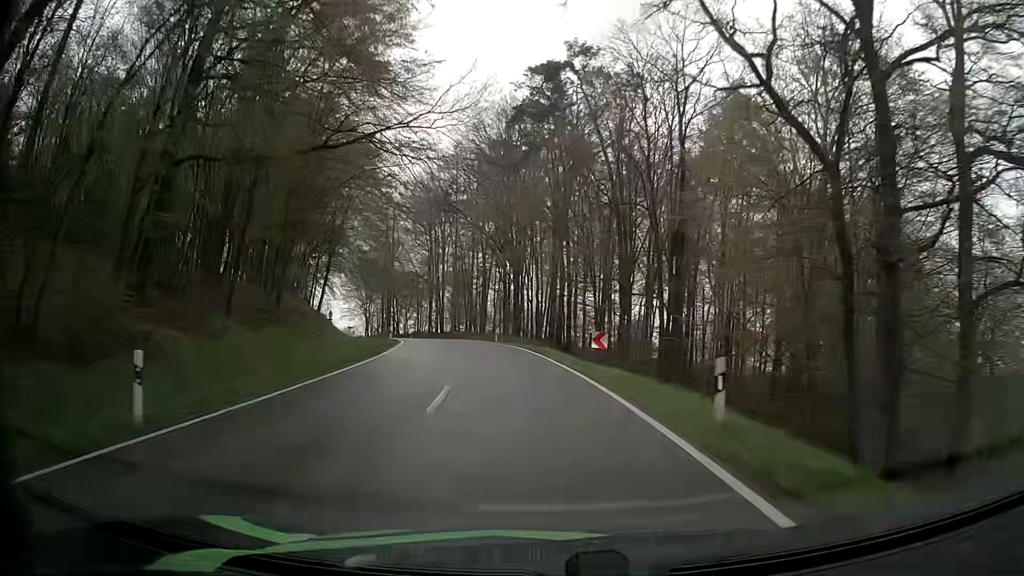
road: tertiary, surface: asphalt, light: Day
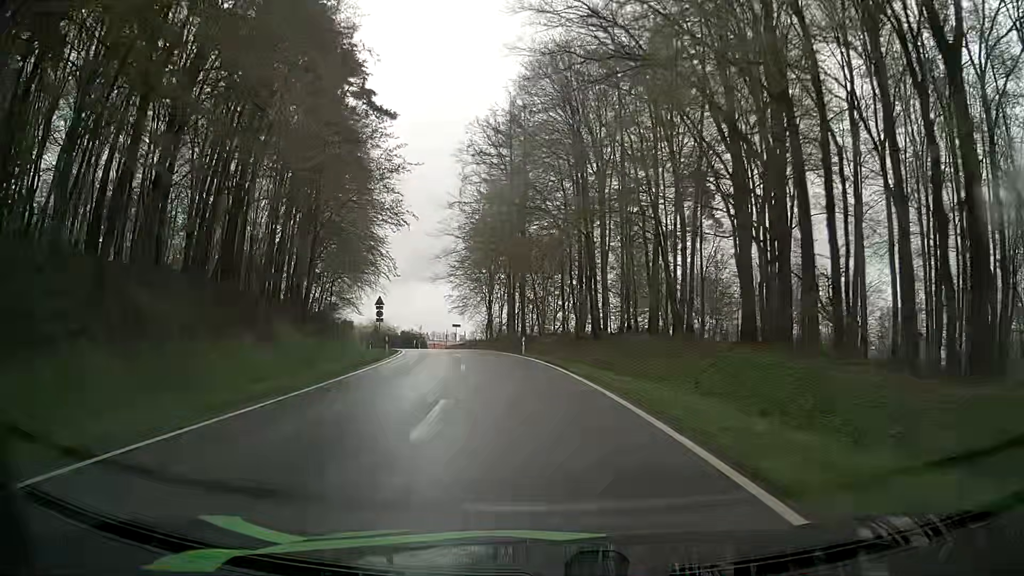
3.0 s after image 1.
(-6.4, +52.1) m; -15°
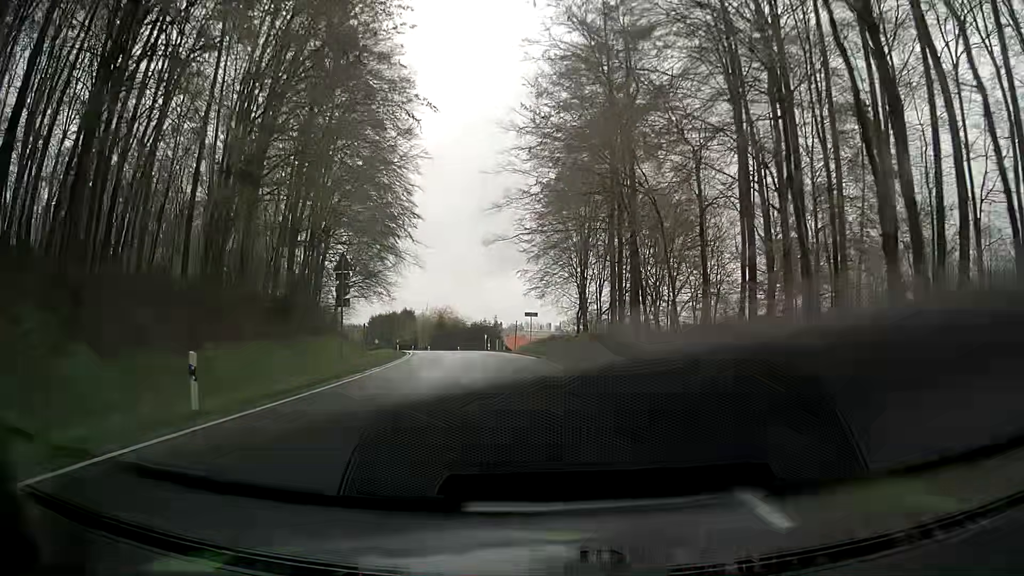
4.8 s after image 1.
(-1.9, +29.2) m; -8°
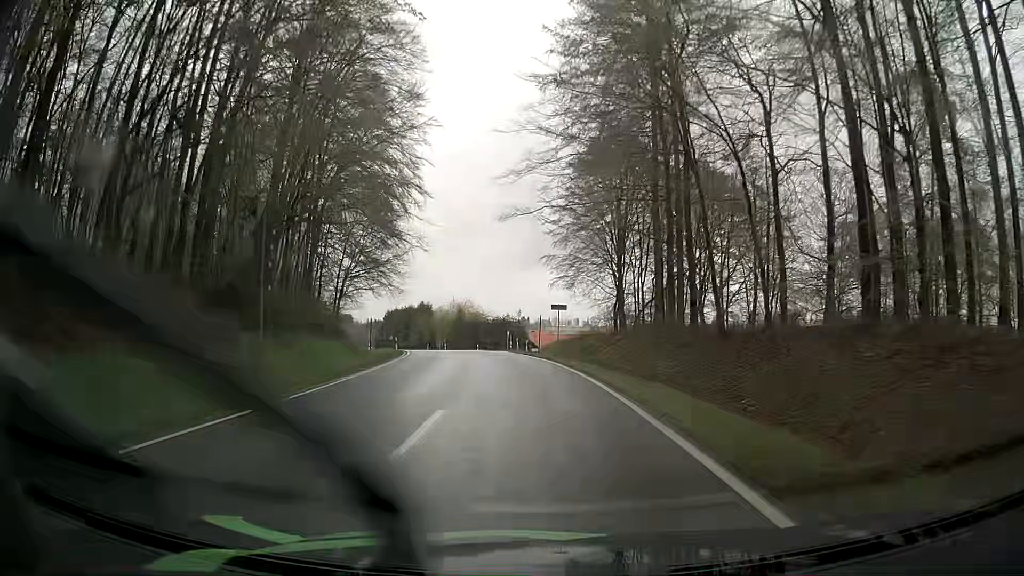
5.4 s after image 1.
(-0.2, +9.7) m; -3°
(0, +10) (-1, +20) (-2, +30) (-3, +40) (-5, +50) (-7, +59) (-10, +69) (-13, +79) (-17, +88) (-21, +97) m
